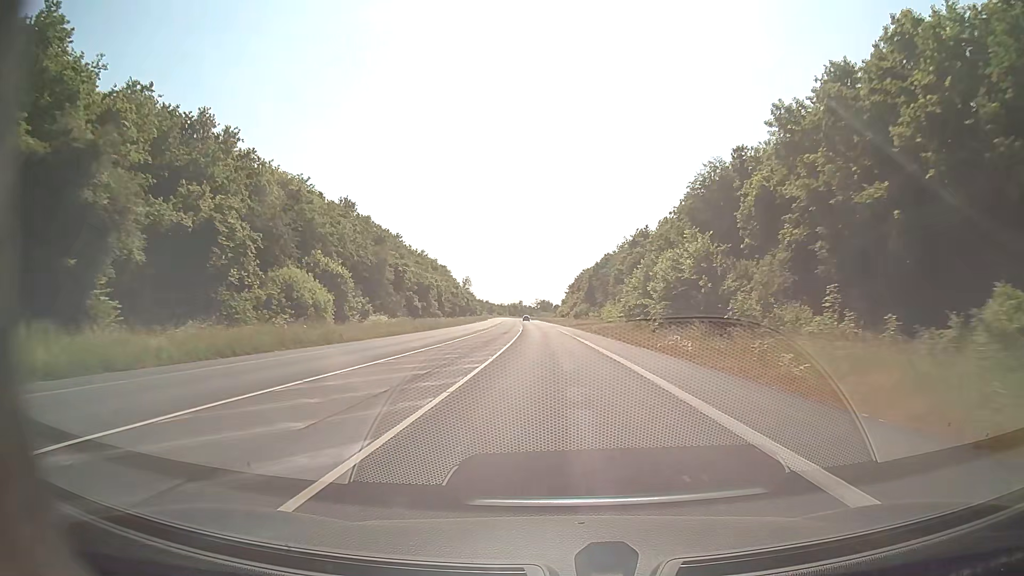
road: secondary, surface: asphalt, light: Day
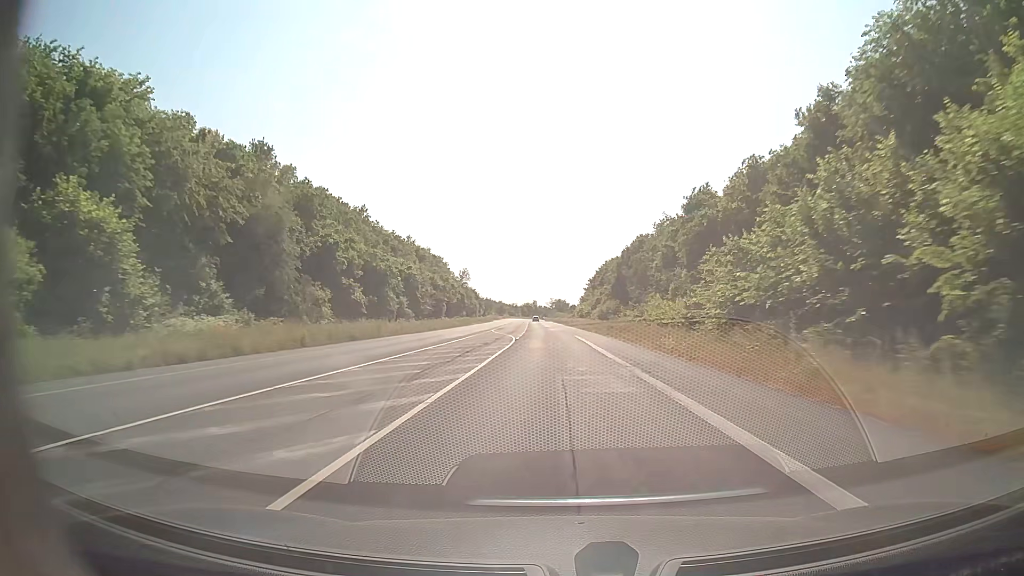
(-0.3, +31.6) m; -1°
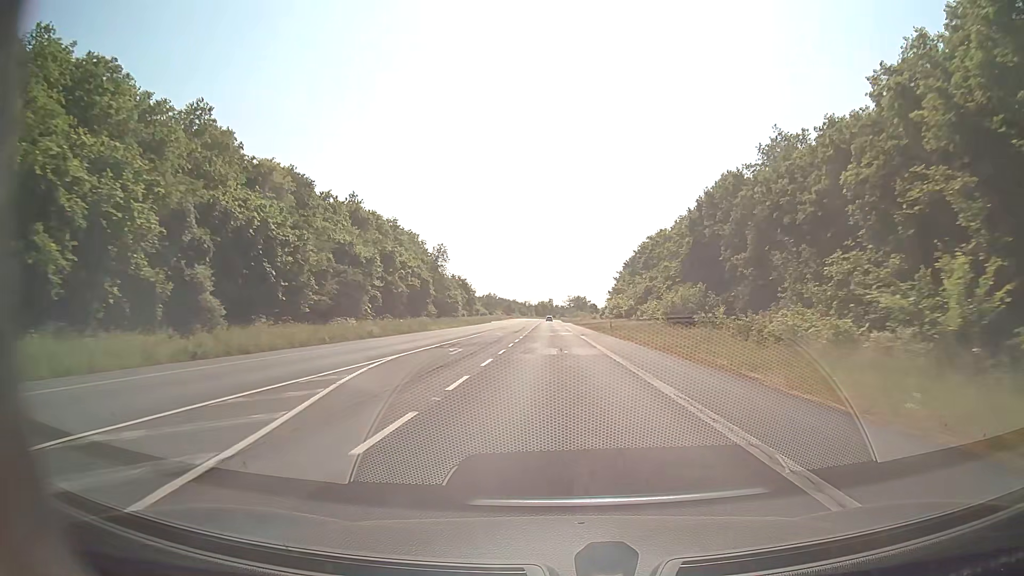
(-0.6, +47.3) m; -2°
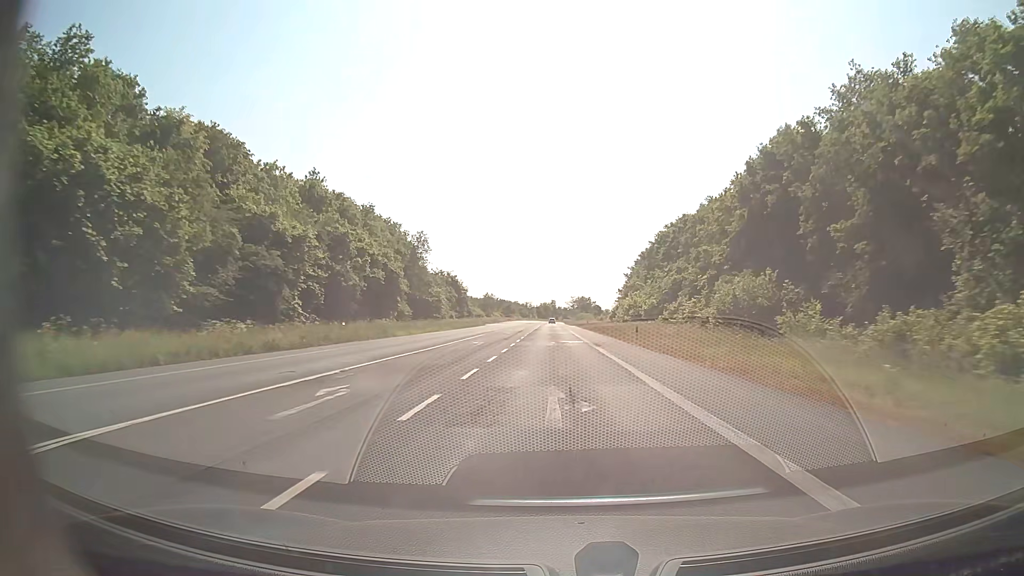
(0.0, +15.8) m; 0°
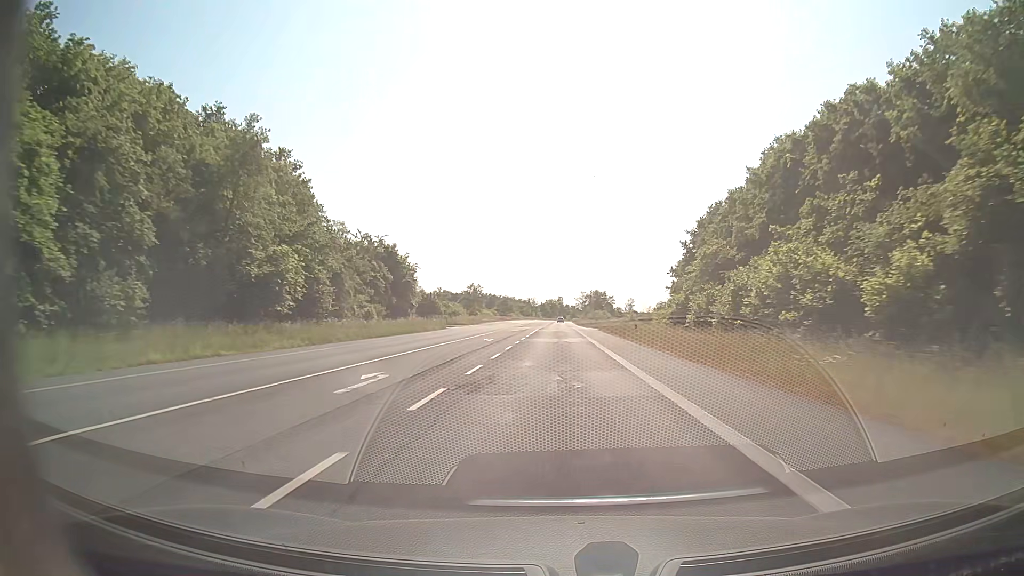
(-0.4, +47.3) m; -1°
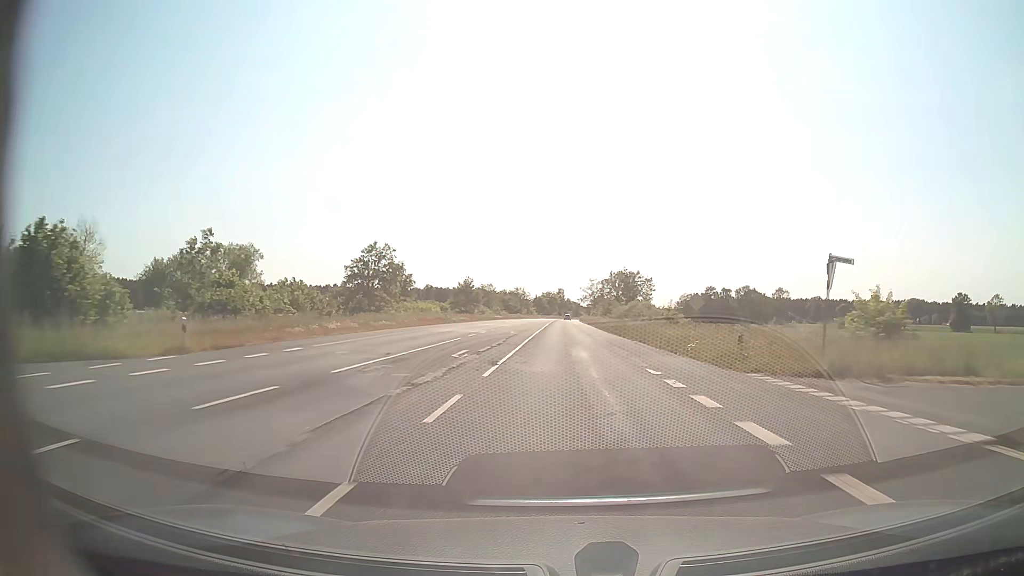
(-0.3, +78.9) m; 0°
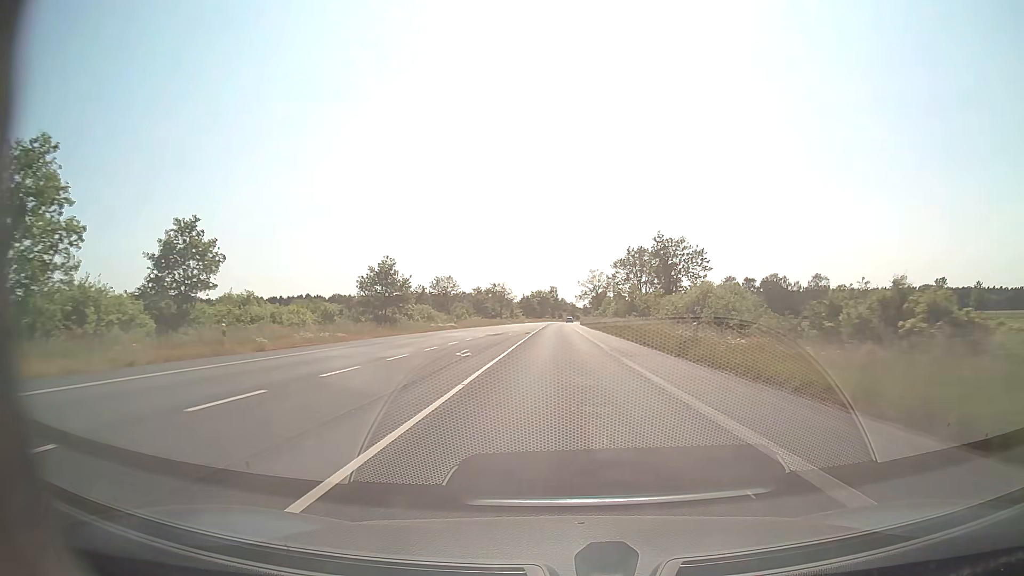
(+0.3, +47.4) m; +1°
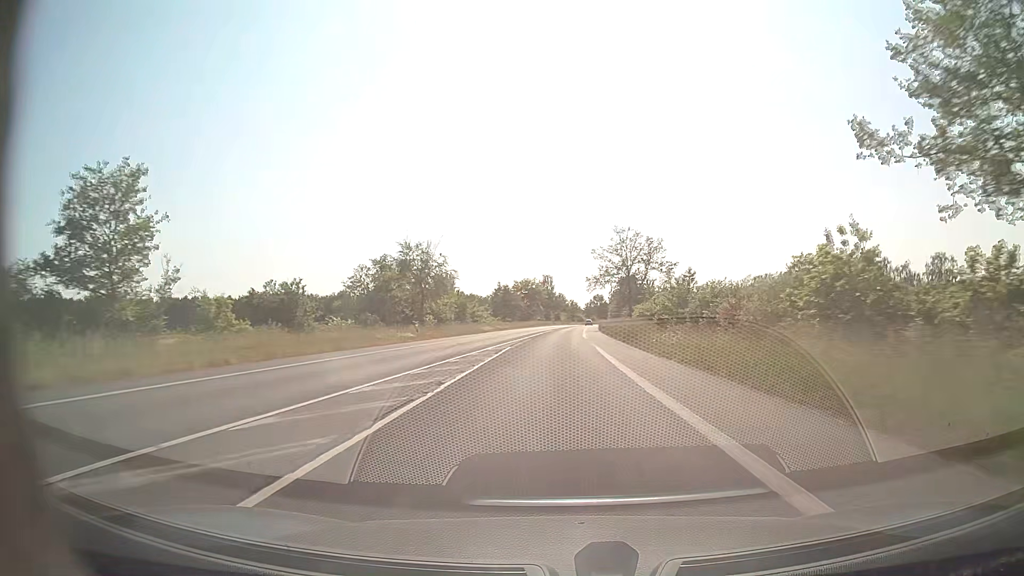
(0.0, +79.0) m; 0°
(0, +10) (0, +20) (0, +30) (0, +40) (0, +50) (+1, +60) (+1, +70) (+1, +80) (+2, +90) (+2, +100) m
